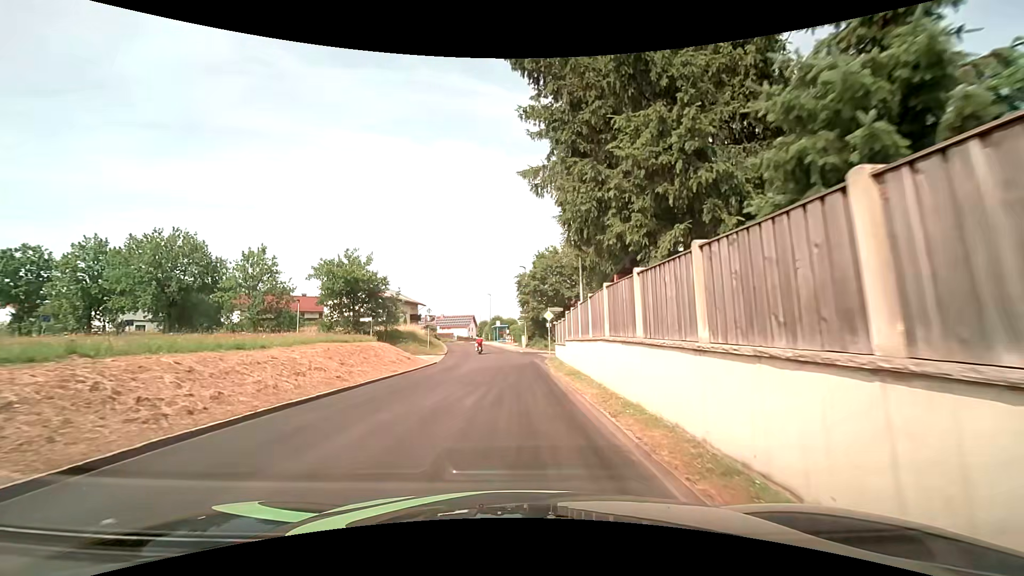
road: tertiary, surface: asphalt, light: Day
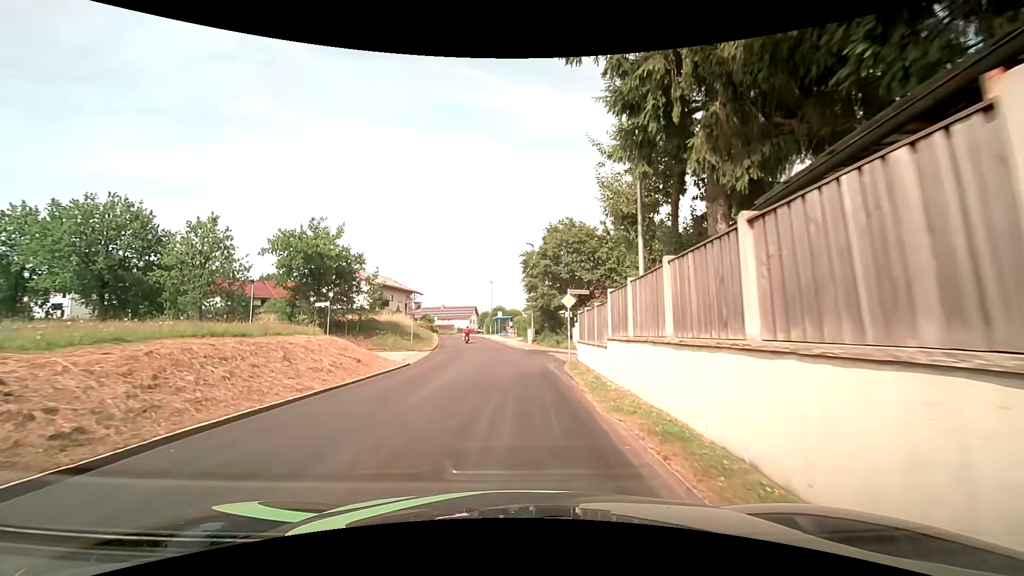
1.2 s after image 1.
(0.0, +9.2) m; 0°
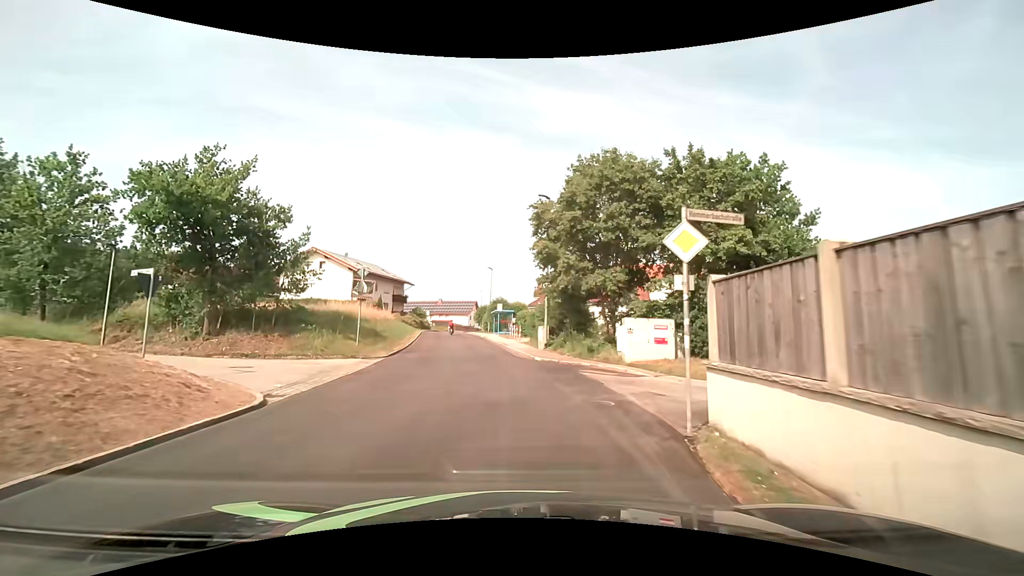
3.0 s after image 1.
(-0.2, +13.8) m; -1°
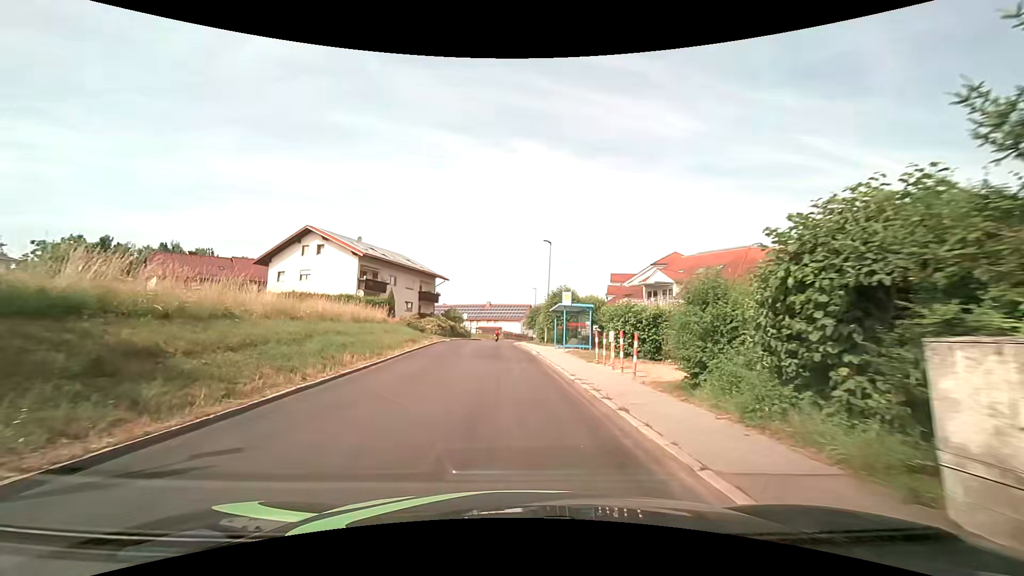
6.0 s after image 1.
(-1.1, +22.7) m; -6°
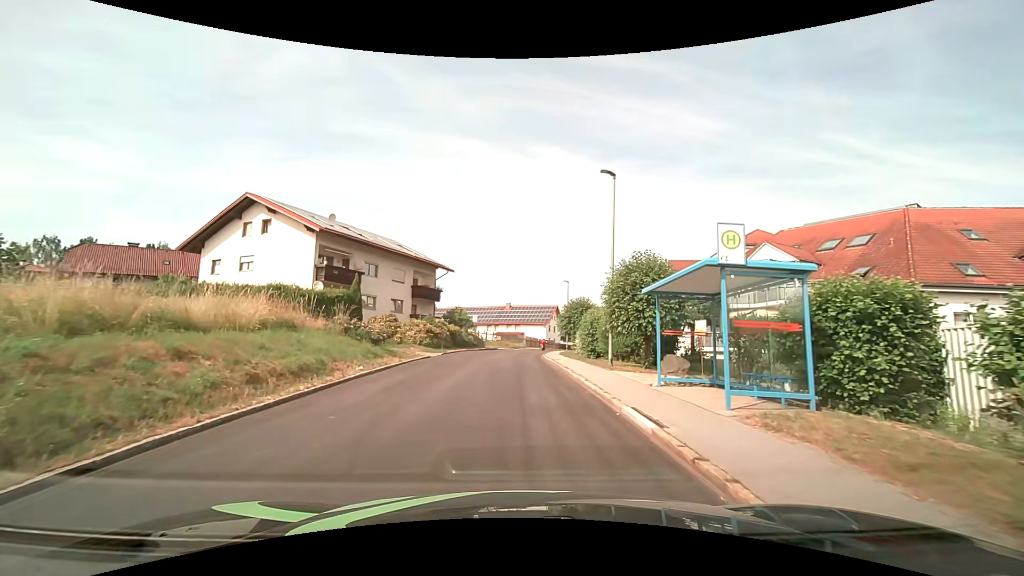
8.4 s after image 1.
(-0.5, +17.6) m; -2°
